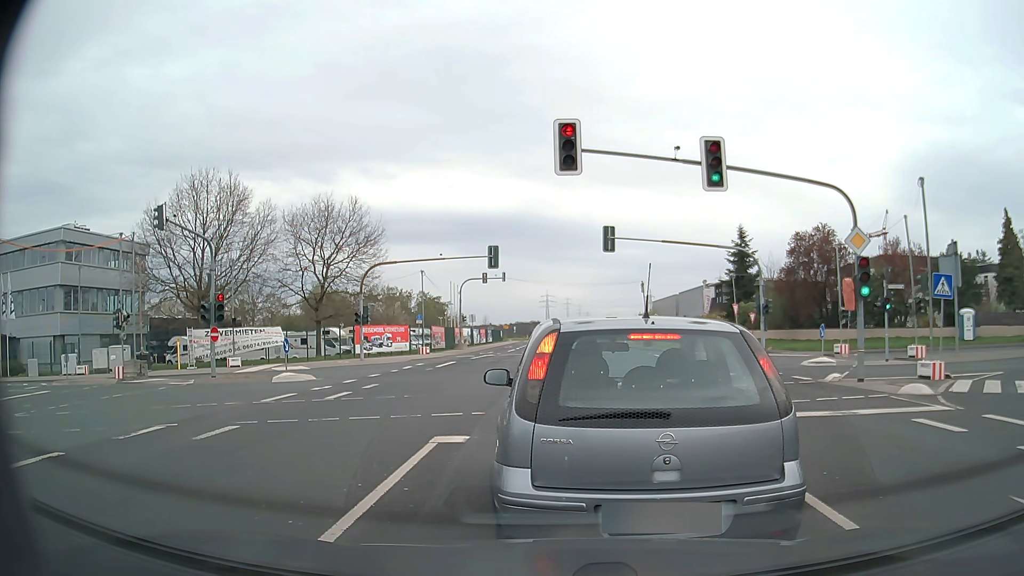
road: secondary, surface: asphalt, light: Day
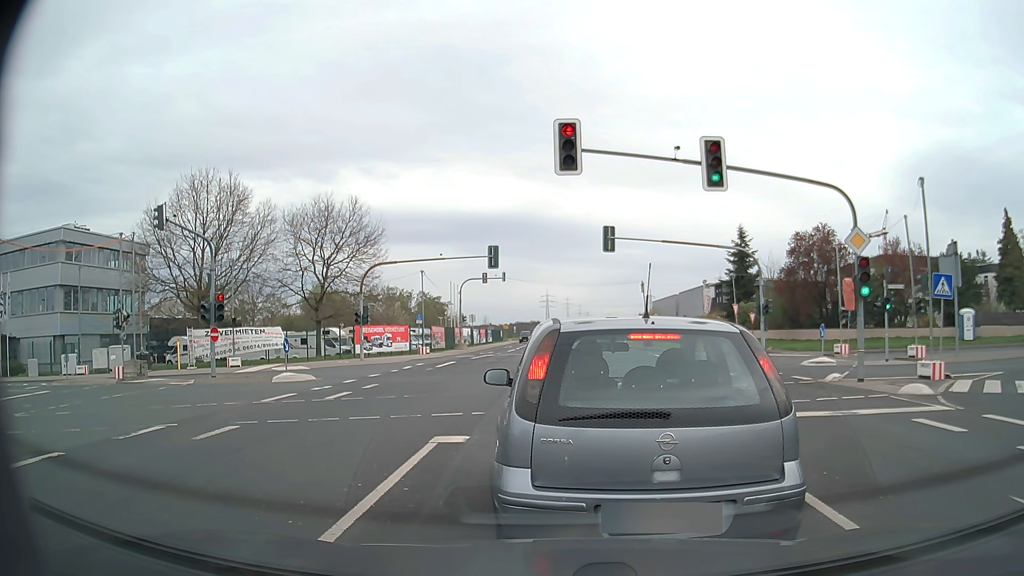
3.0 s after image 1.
(0.0, 0.0) m; 0°
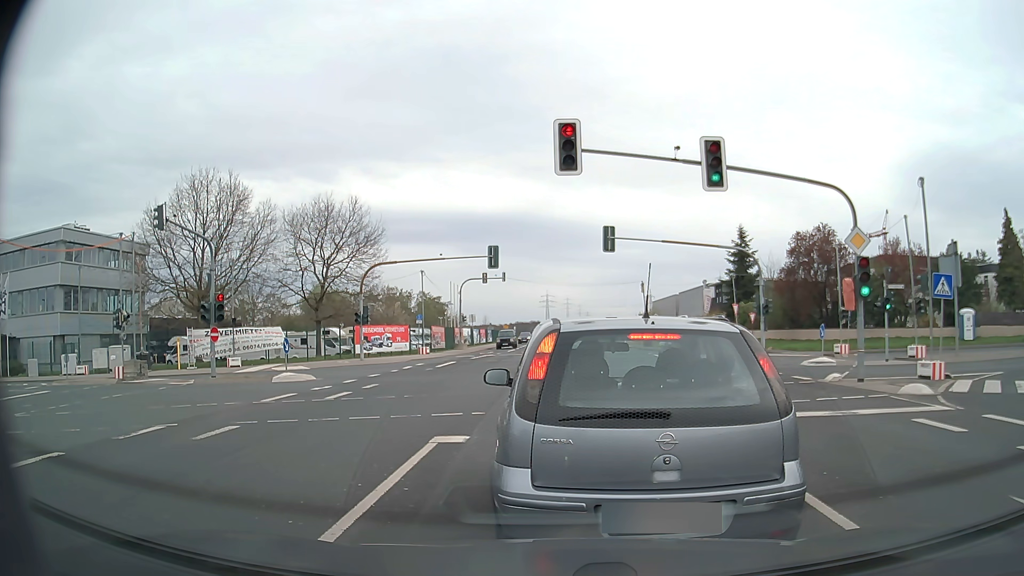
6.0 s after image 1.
(0.0, 0.0) m; 0°
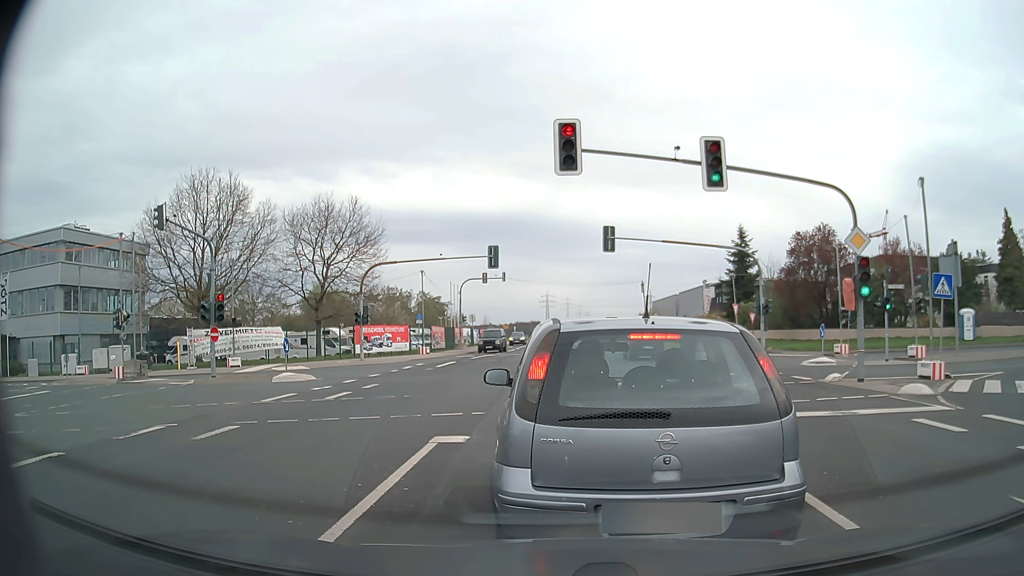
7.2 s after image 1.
(0.0, 0.0) m; 0°
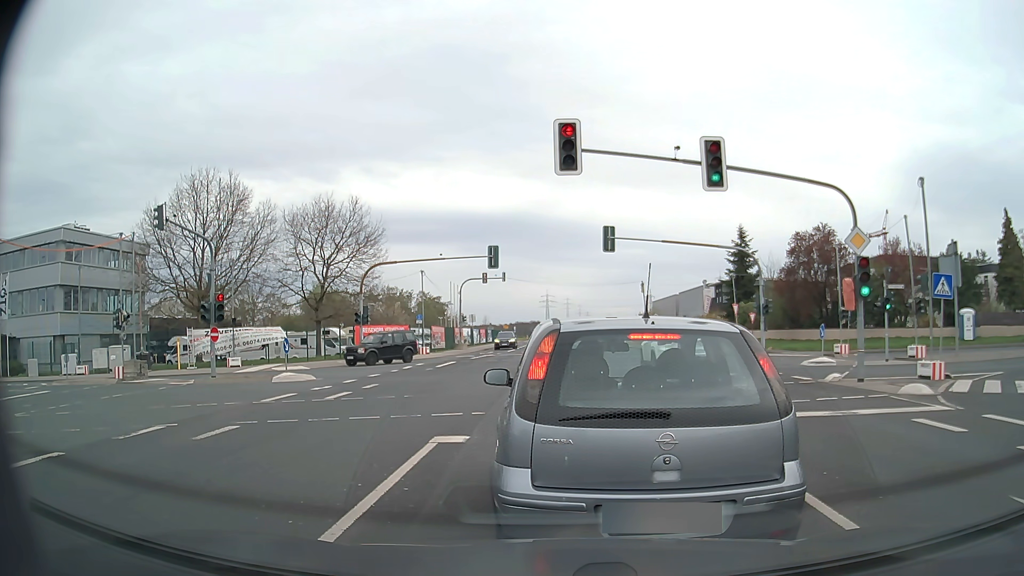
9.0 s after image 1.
(0.0, 0.0) m; 0°
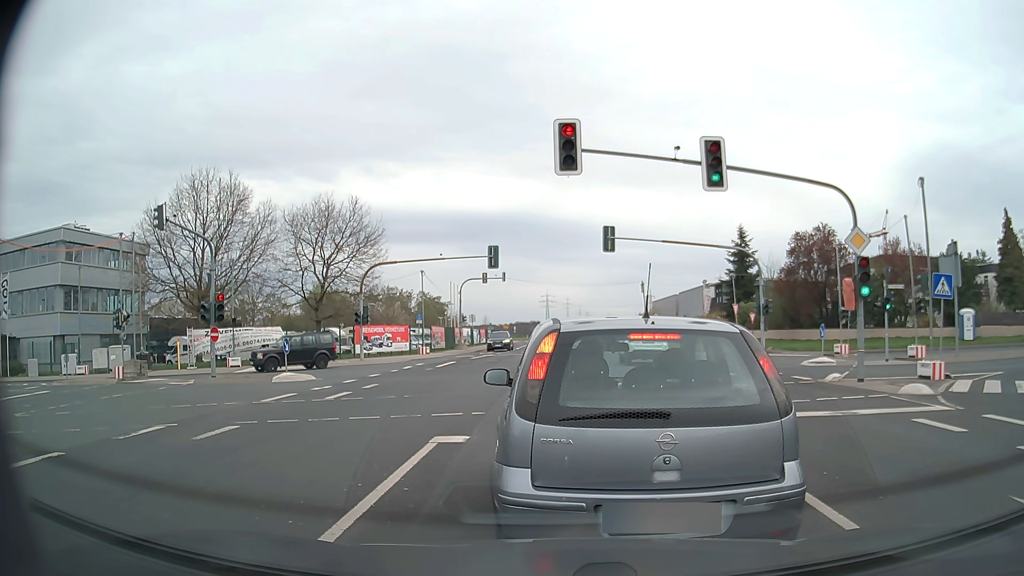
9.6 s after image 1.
(0.0, 0.0) m; 0°
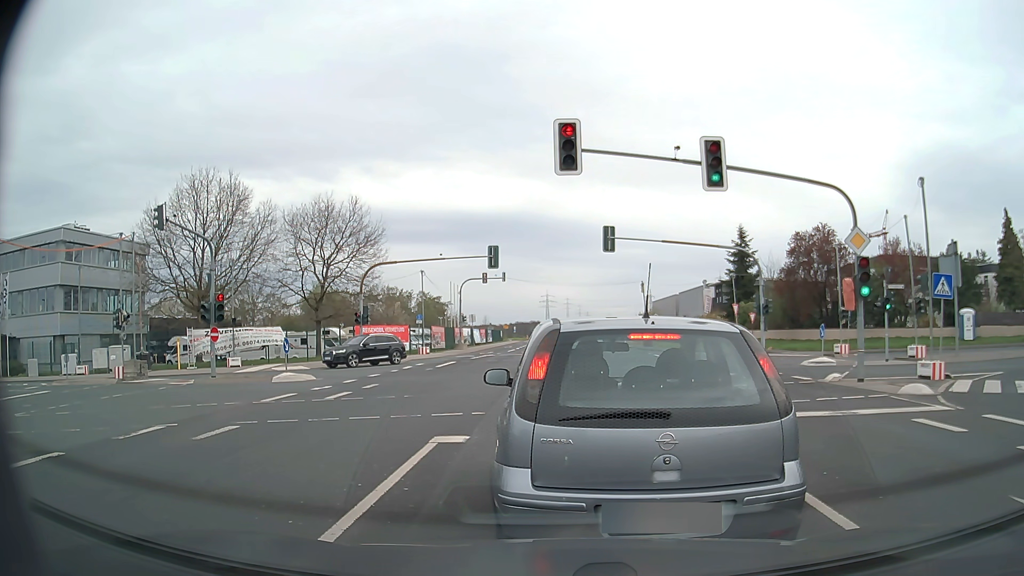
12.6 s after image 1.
(0.0, 0.0) m; 0°
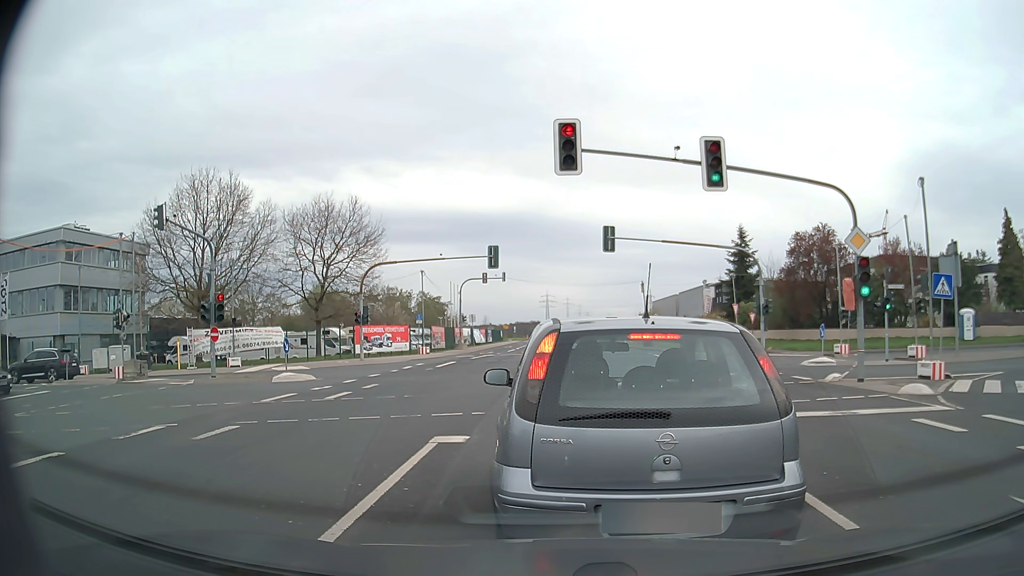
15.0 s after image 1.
(0.0, 0.0) m; 0°
(0, +10) (0, +20) (-6, +28) (-16, +30) (-26, +29) (-36, +29) (-46, +29) (-56, +29) (-66, +29) (-76, +30) m
